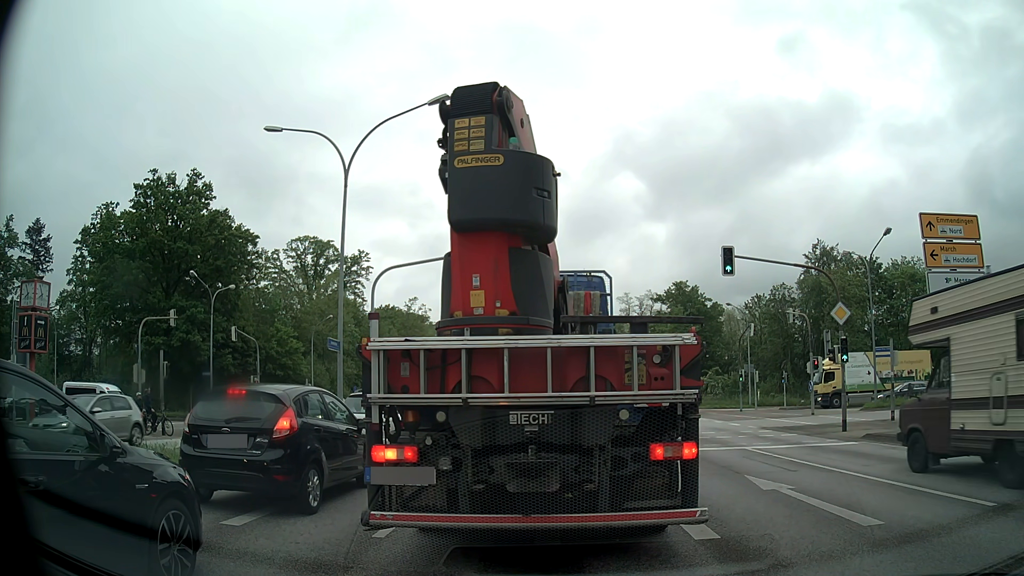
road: primary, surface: asphalt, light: Day
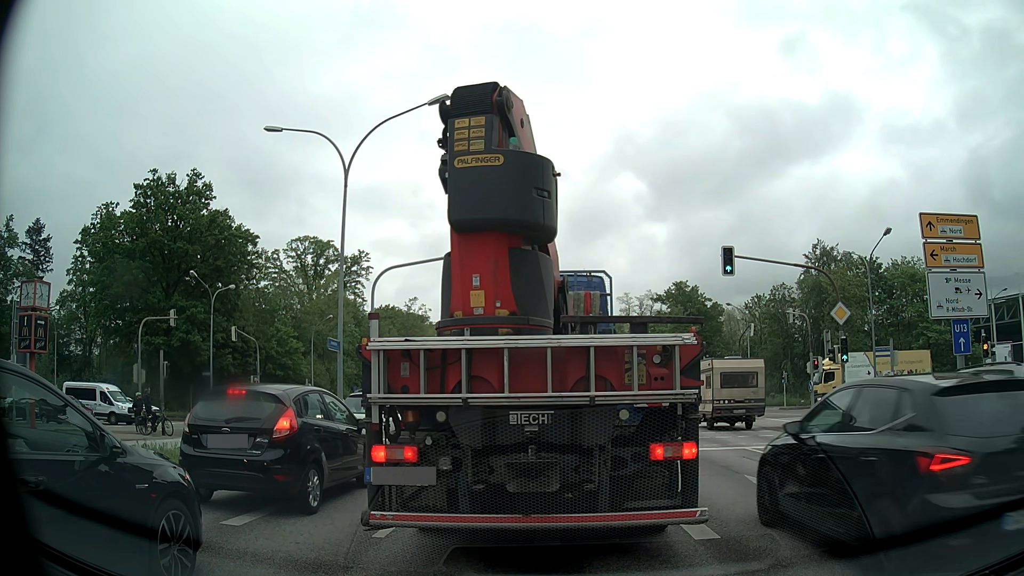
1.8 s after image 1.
(0.0, 0.0) m; 0°
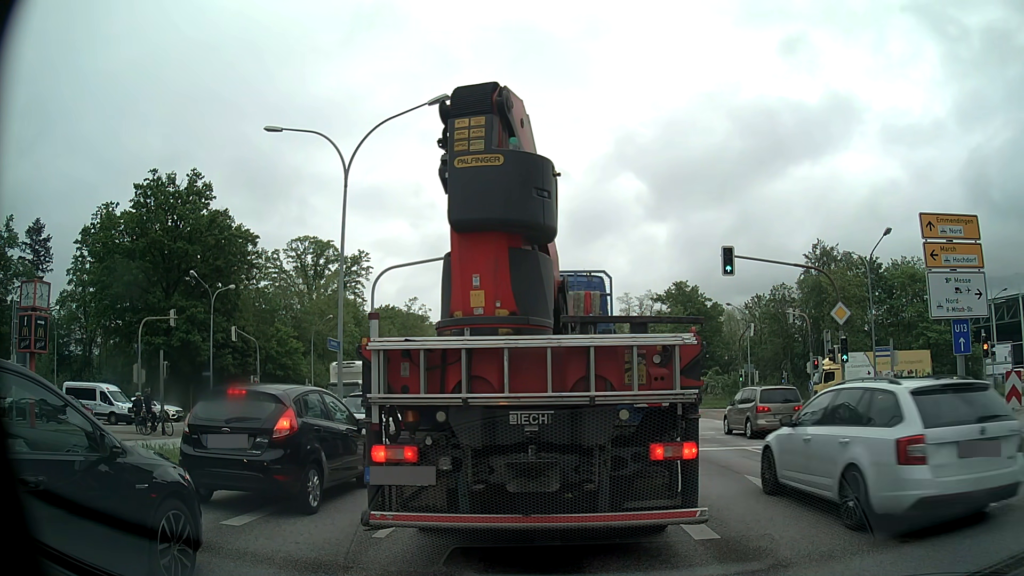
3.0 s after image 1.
(0.0, 0.0) m; 0°
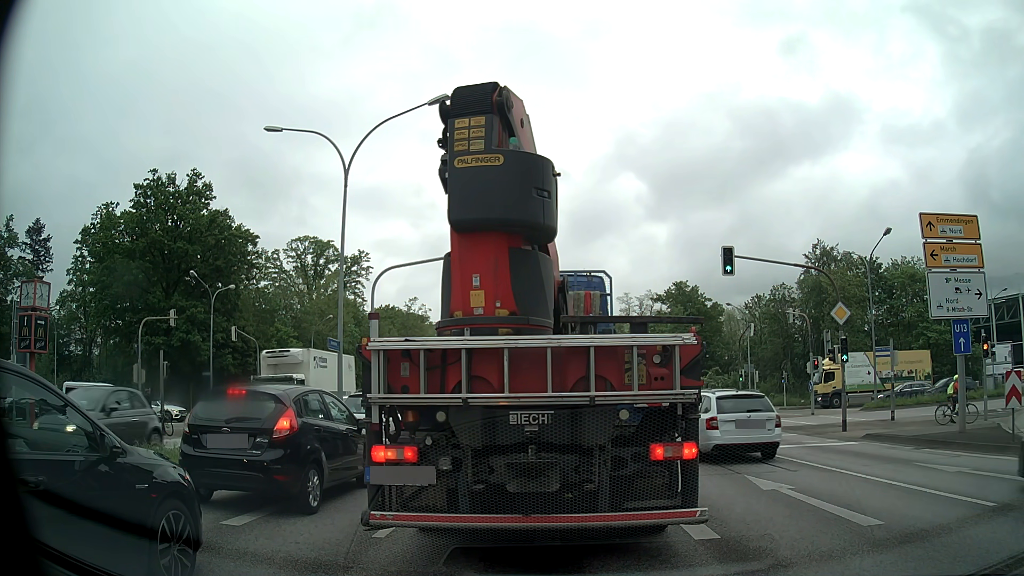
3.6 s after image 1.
(0.0, 0.0) m; 0°
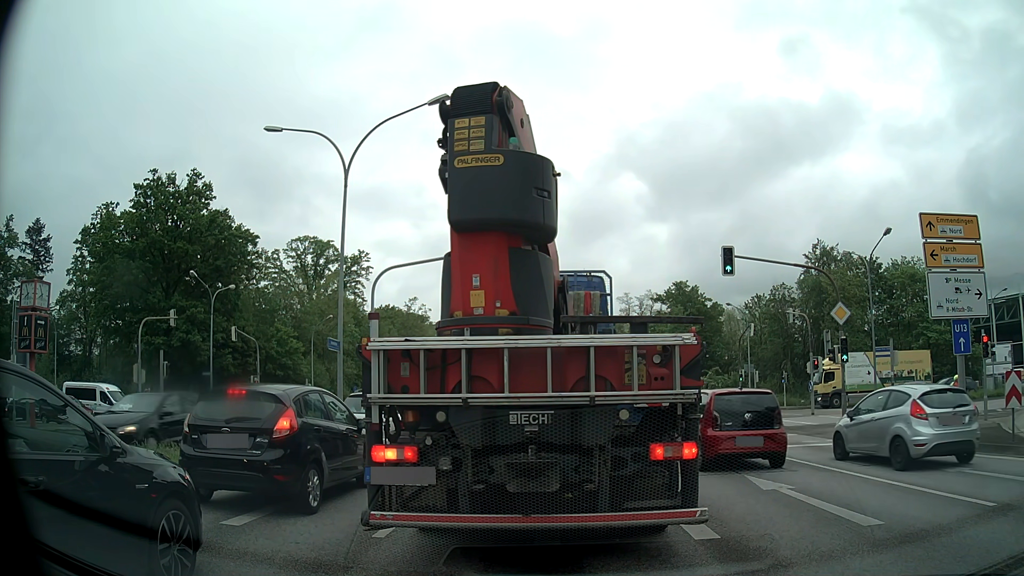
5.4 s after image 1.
(0.0, 0.0) m; 0°
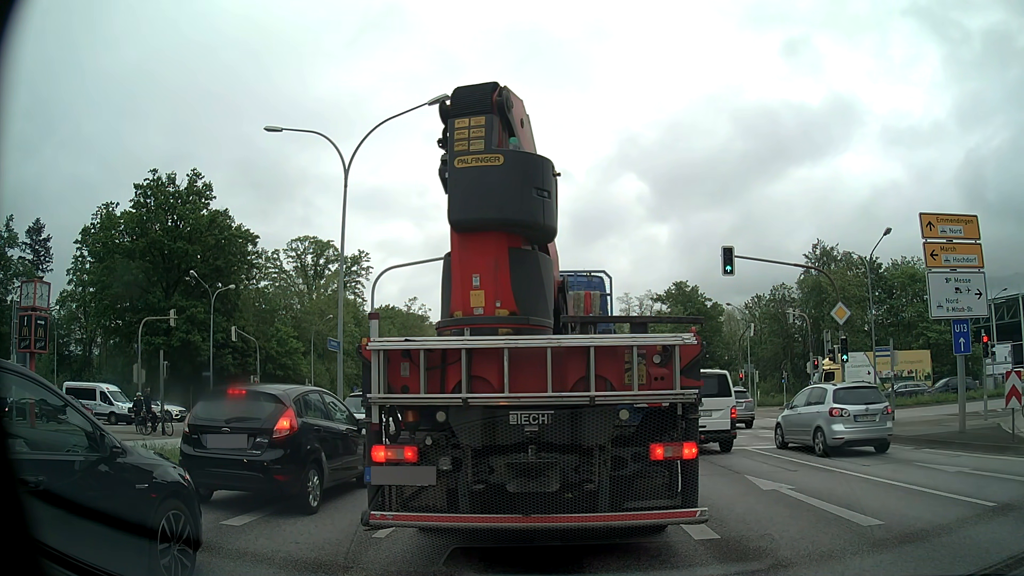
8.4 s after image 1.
(0.0, 0.0) m; 0°
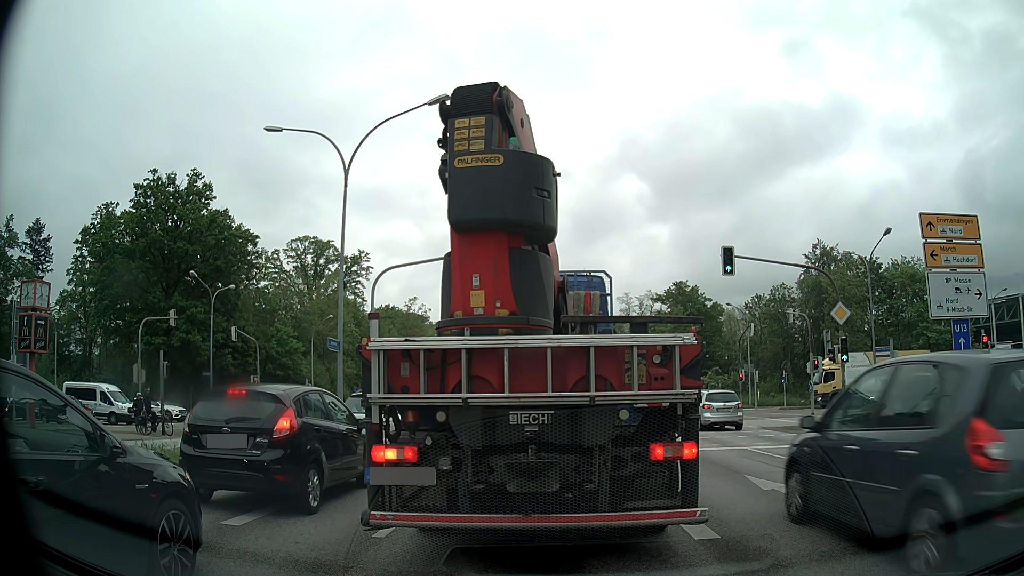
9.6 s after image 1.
(0.0, 0.0) m; 0°
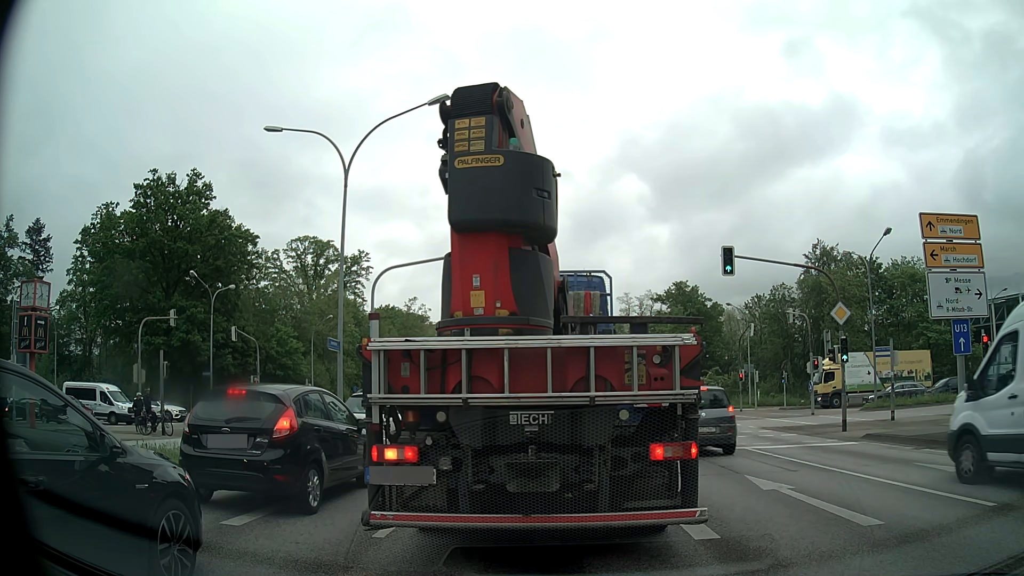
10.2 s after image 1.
(0.0, 0.0) m; 0°
(0, +10) (+1, +20) (+1, +30) (-2, +39) (-8, +47) (-18, +51) (-28, +51) (-38, +51) (-48, +51) (-58, +51) m
